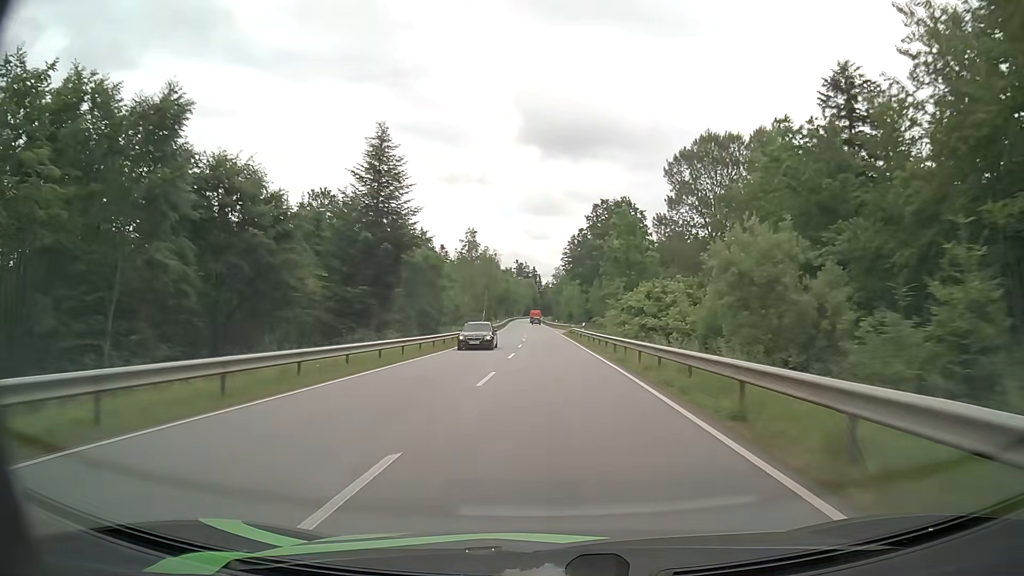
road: secondary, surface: asphalt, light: Day
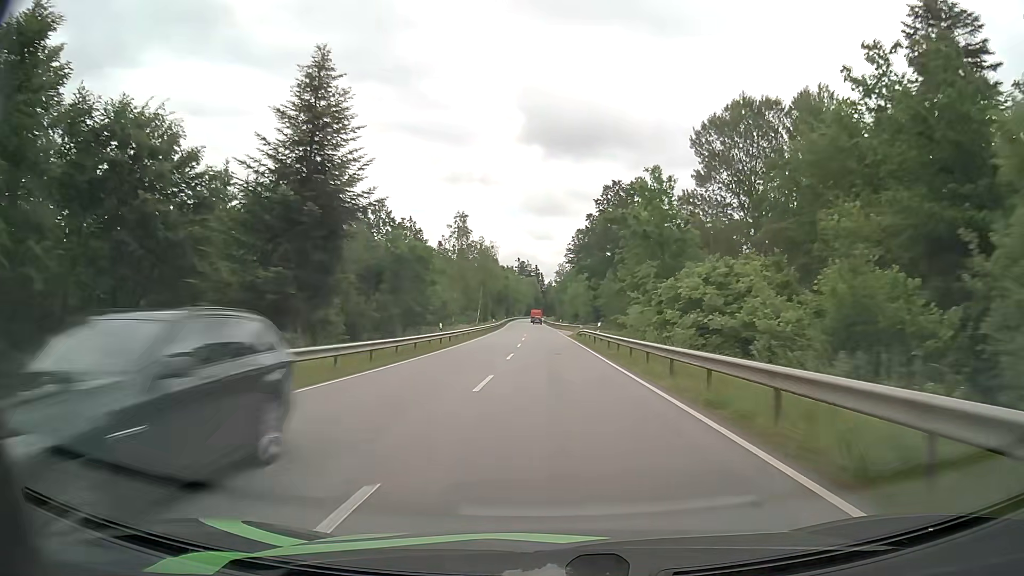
(0.0, +13.3) m; 0°
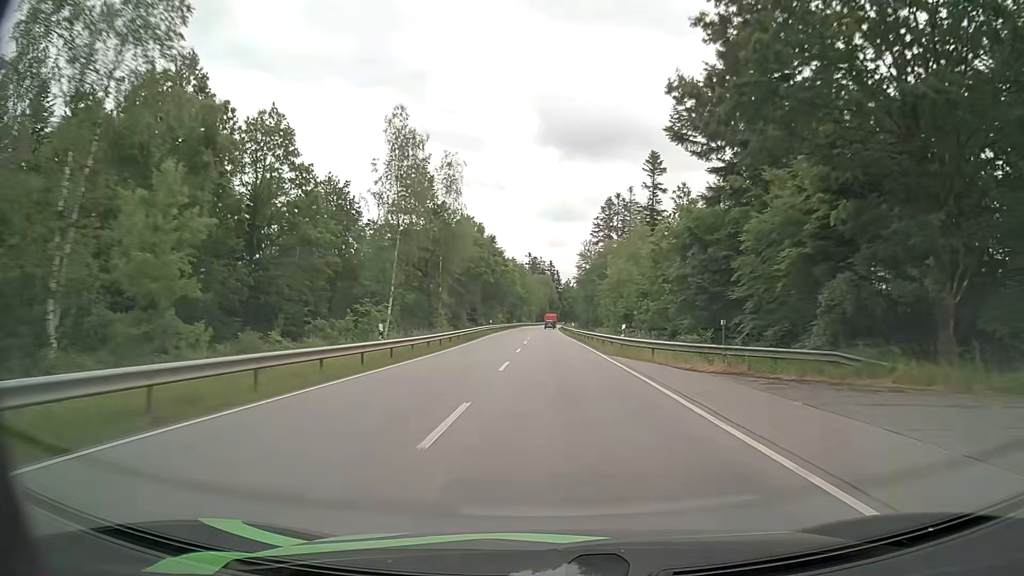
(-0.7, +65.9) m; -2°
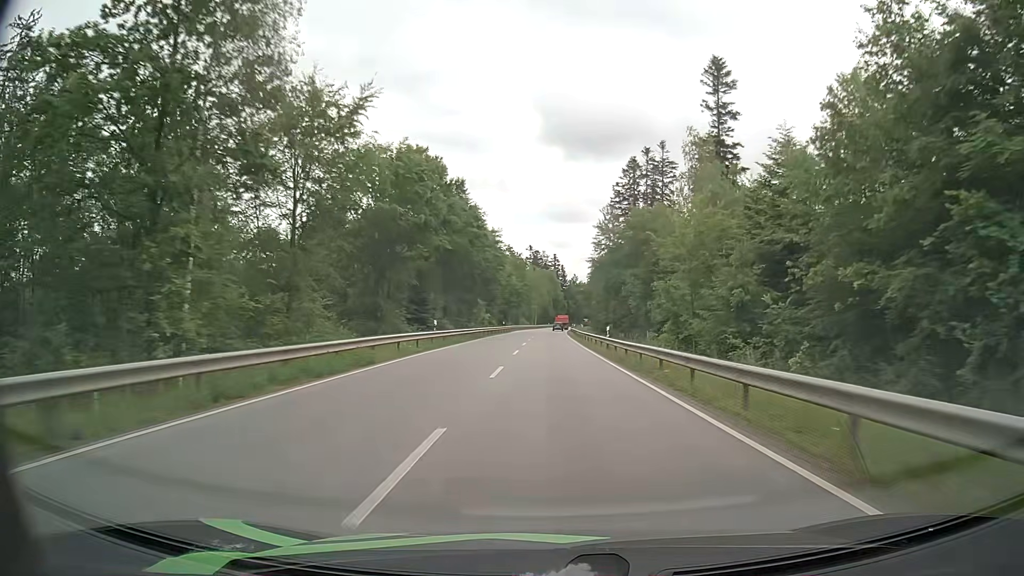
(+0.2, +38.6) m; 0°
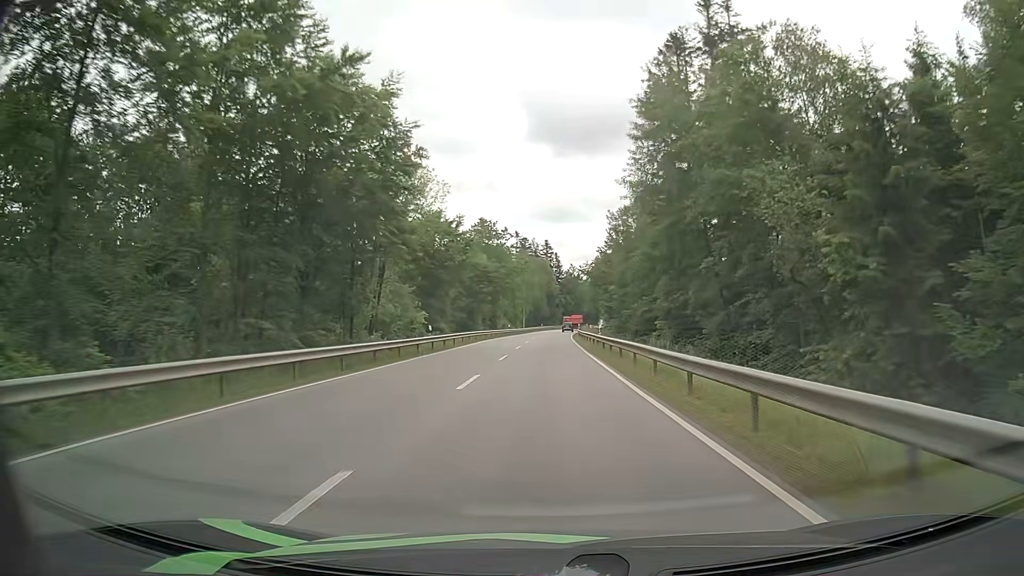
(+0.3, +50.2) m; +1°
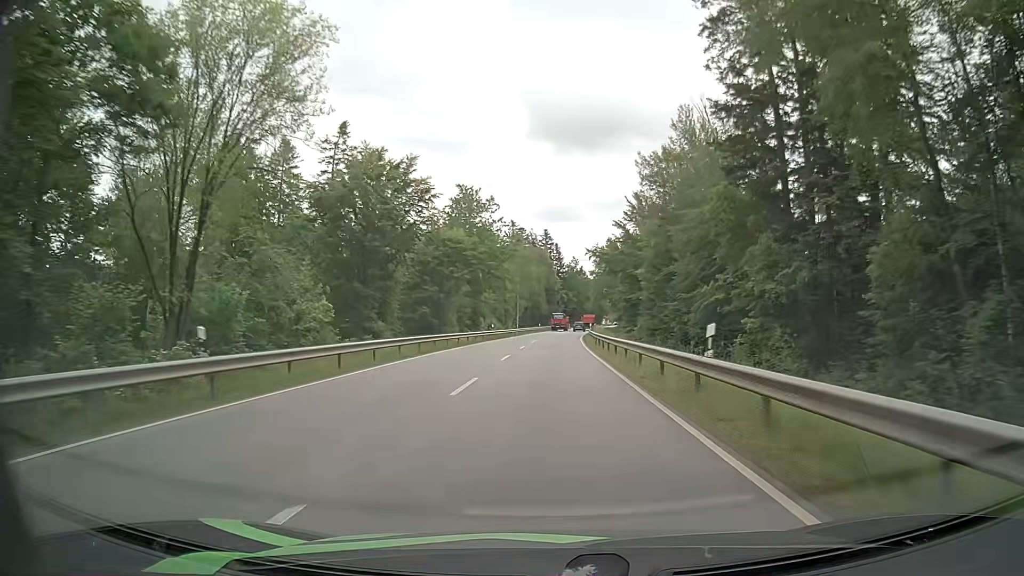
(0.0, +24.6) m; 0°
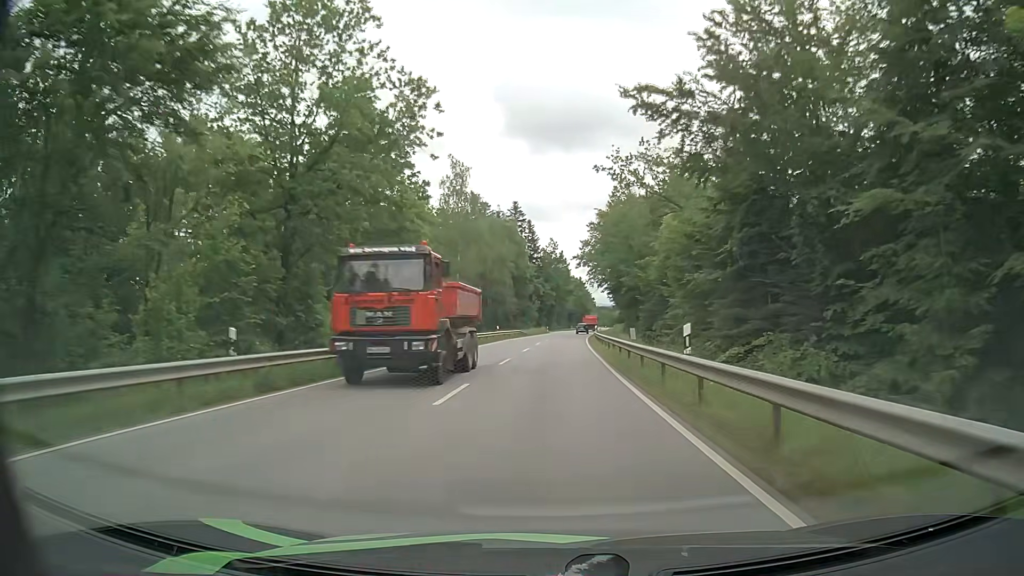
(+0.5, +49.1) m; +2°
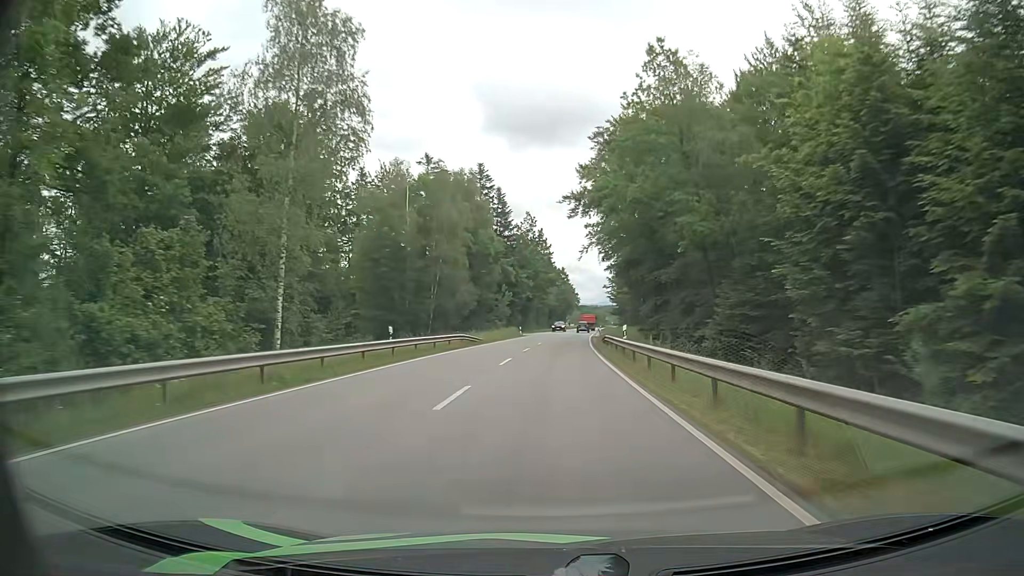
(+0.7, +36.7) m; +2°
(0, +10) (0, +20) (0, +30) (+1, +40) (+1, +50) (+2, +60) (+2, +70) (+3, +80) (+4, +90) (+5, +100) m
